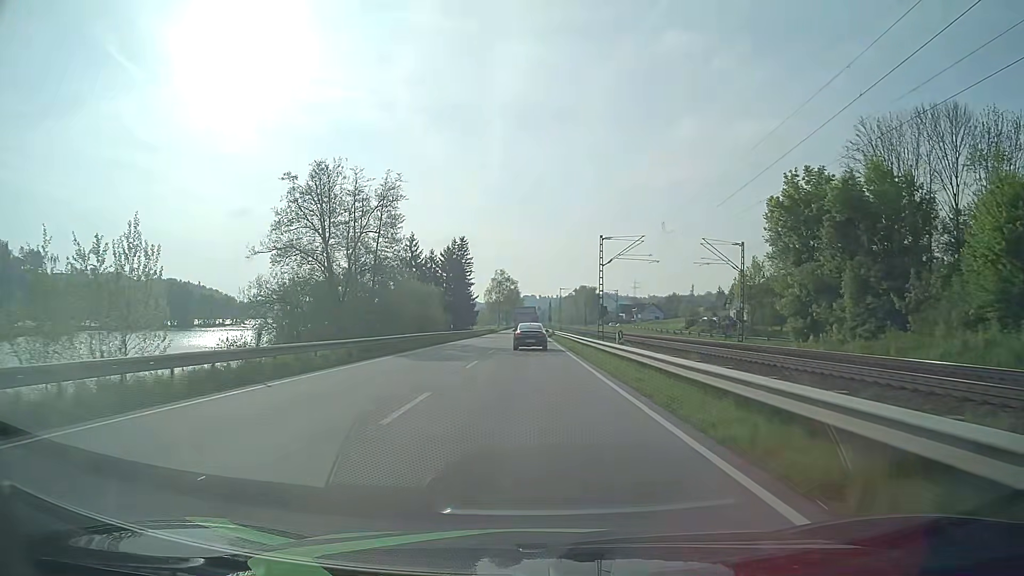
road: primary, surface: asphalt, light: Day
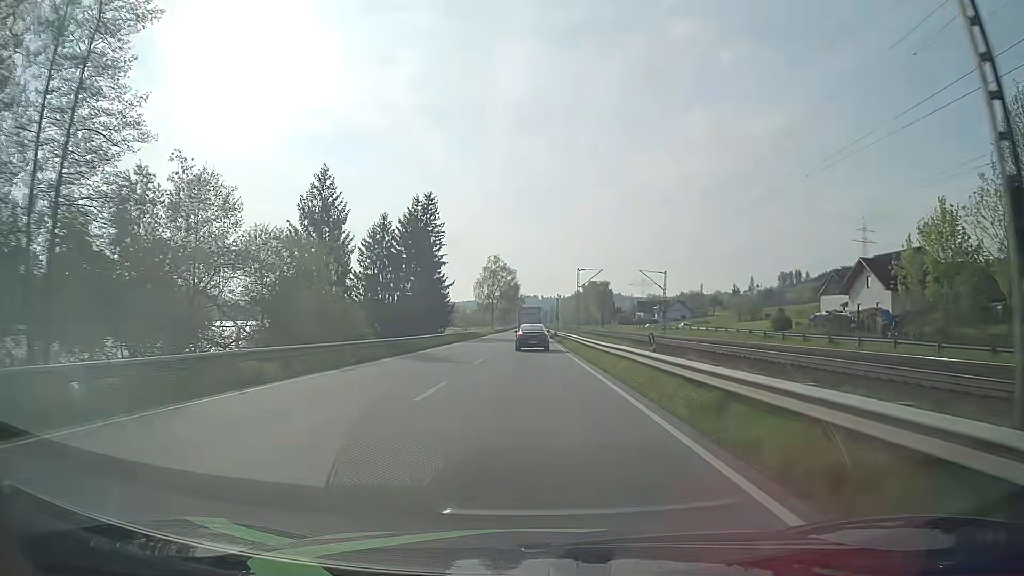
(-0.1, +45.4) m; 0°
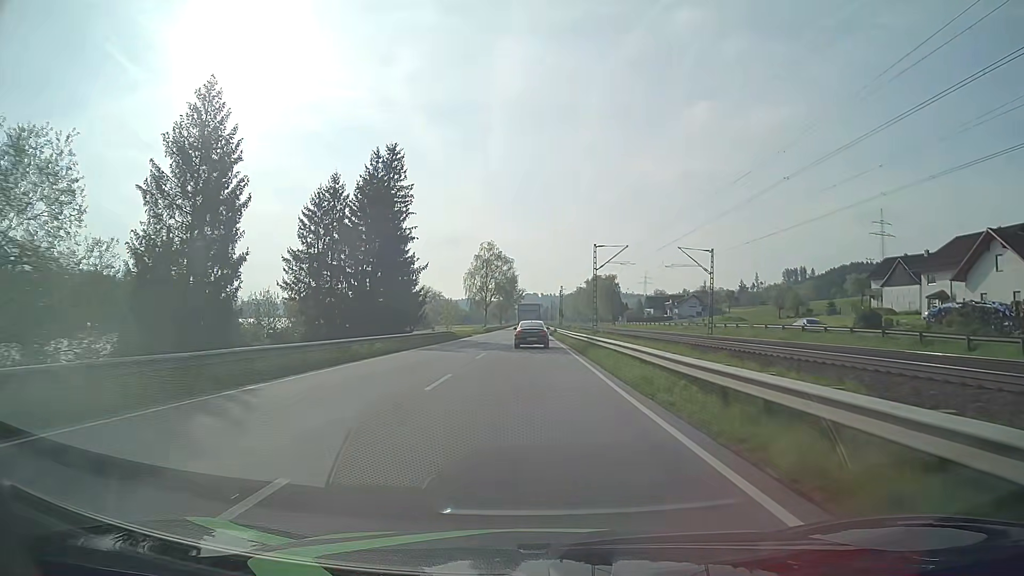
(0.0, +22.8) m; 0°
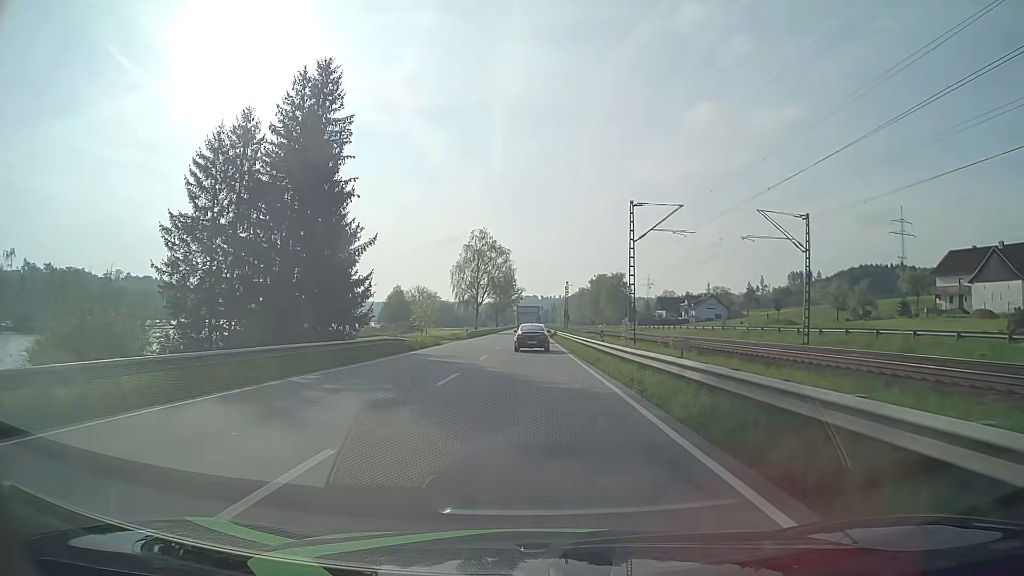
(0.0, +22.7) m; 0°
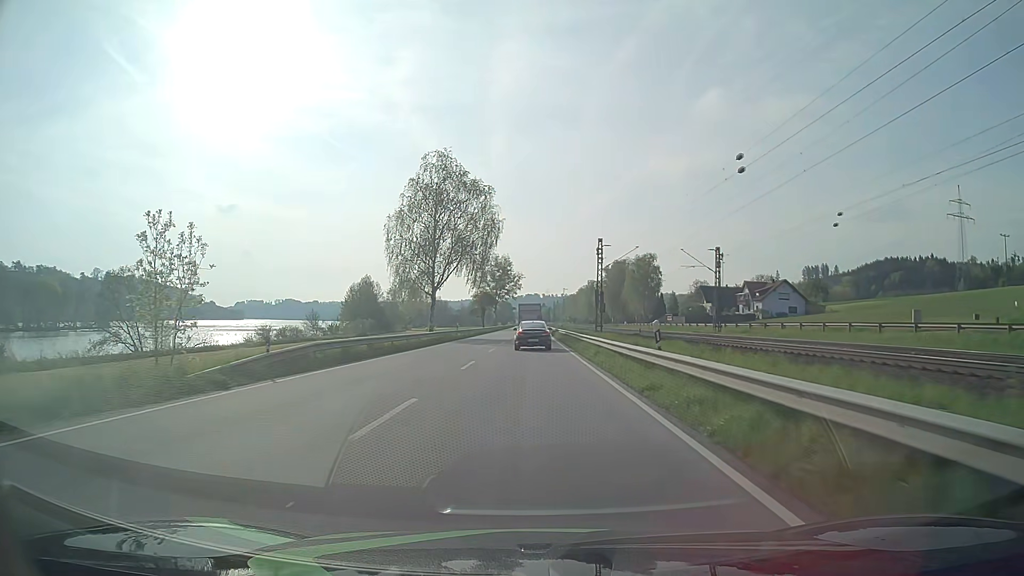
(+0.1, +55.6) m; 0°
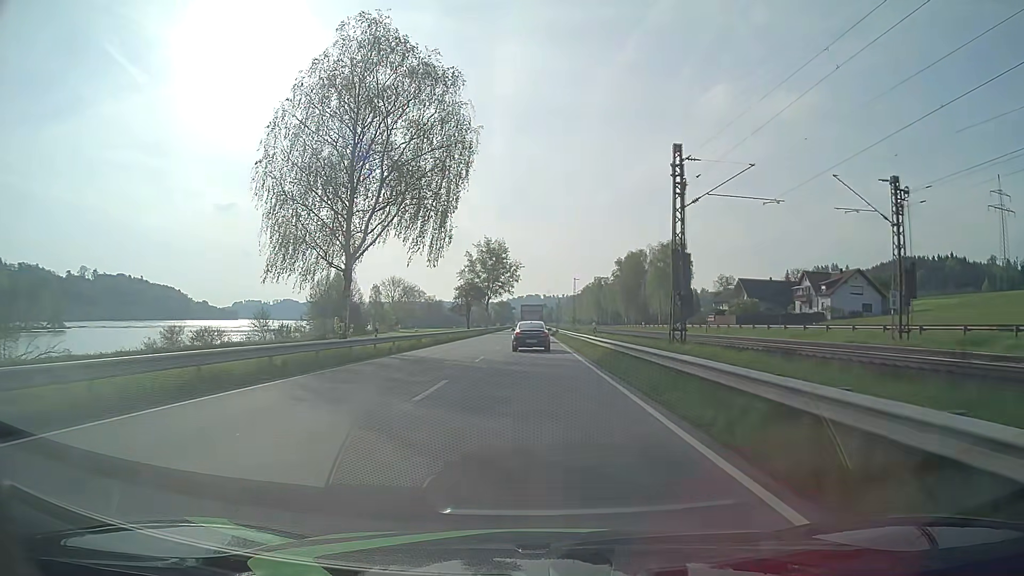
(-0.1, +32.3) m; 0°
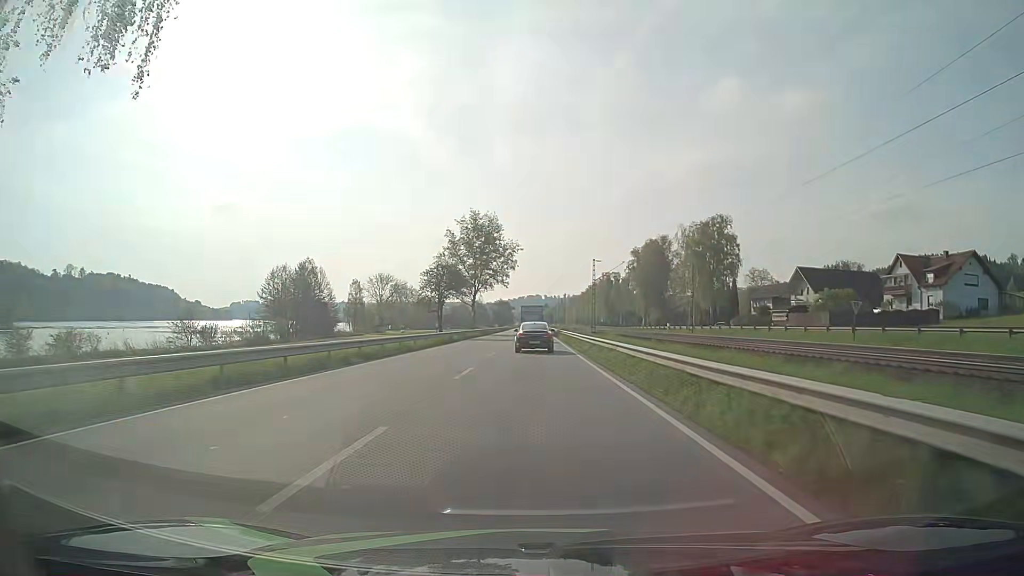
(0.0, +31.4) m; 0°
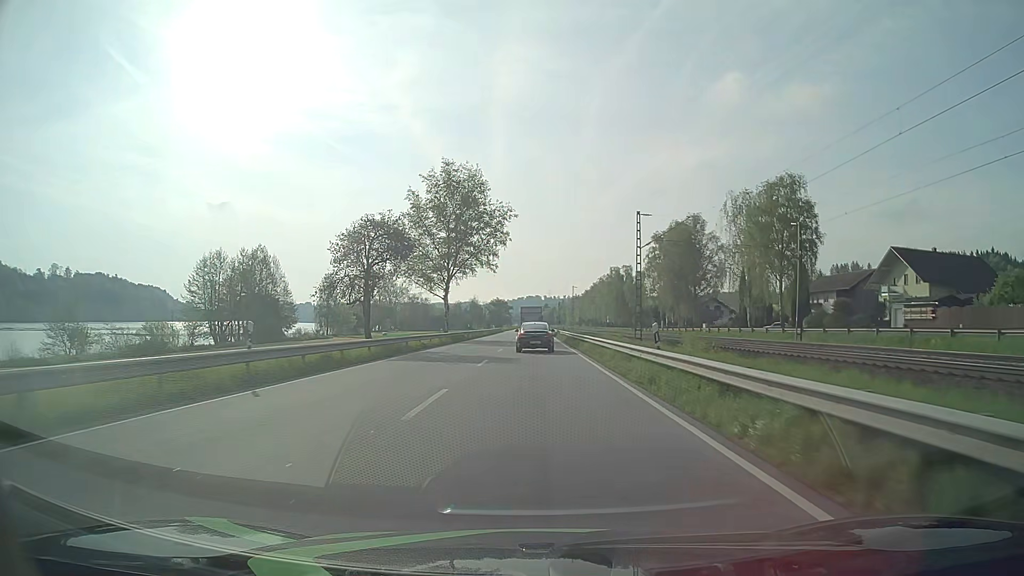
(0.0, +31.0) m; 0°
(0, +10) (0, +20) (0, +30) (0, +40) (0, +50) (0, +60) (0, +70) (0, +80) (0, +90) (0, +100) m
